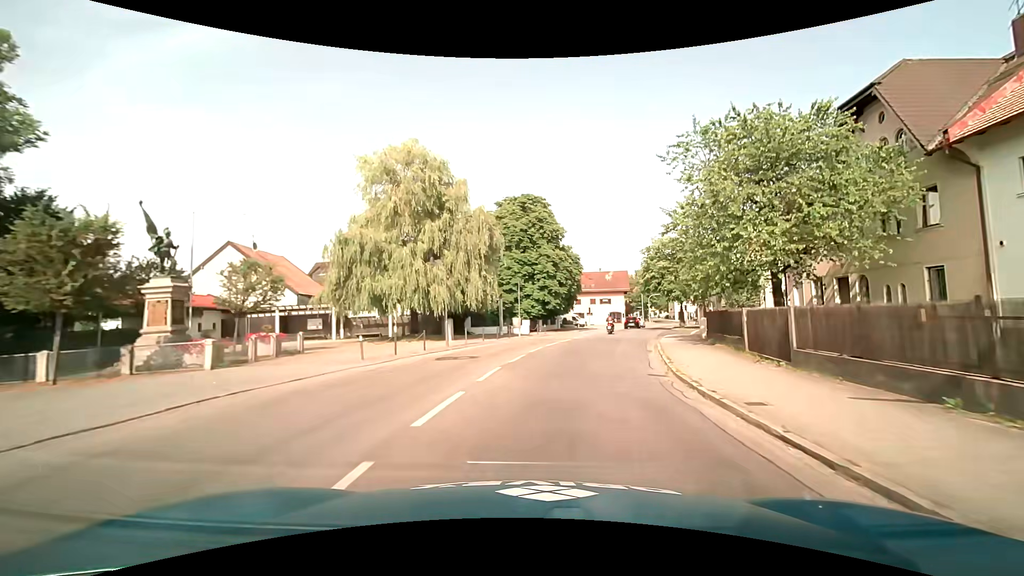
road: tertiary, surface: asphalt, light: Day
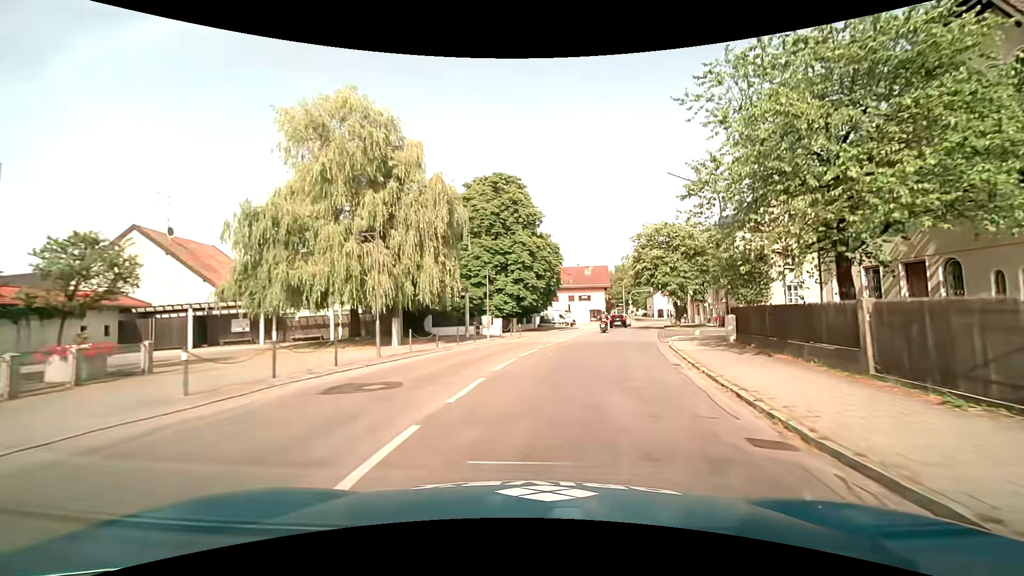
(+0.2, +7.5) m; +3°
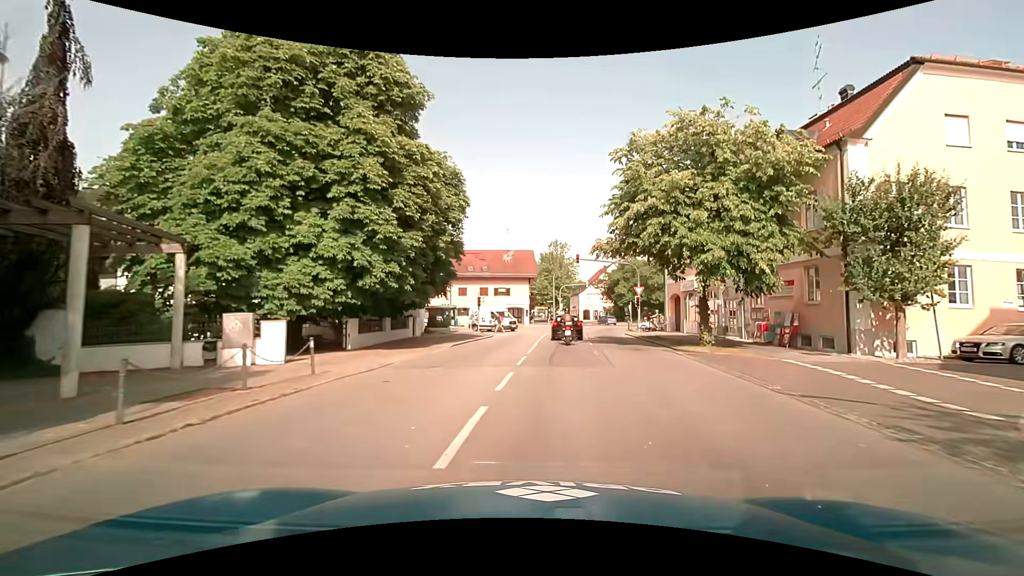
(+2.1, +25.0) m; +9°
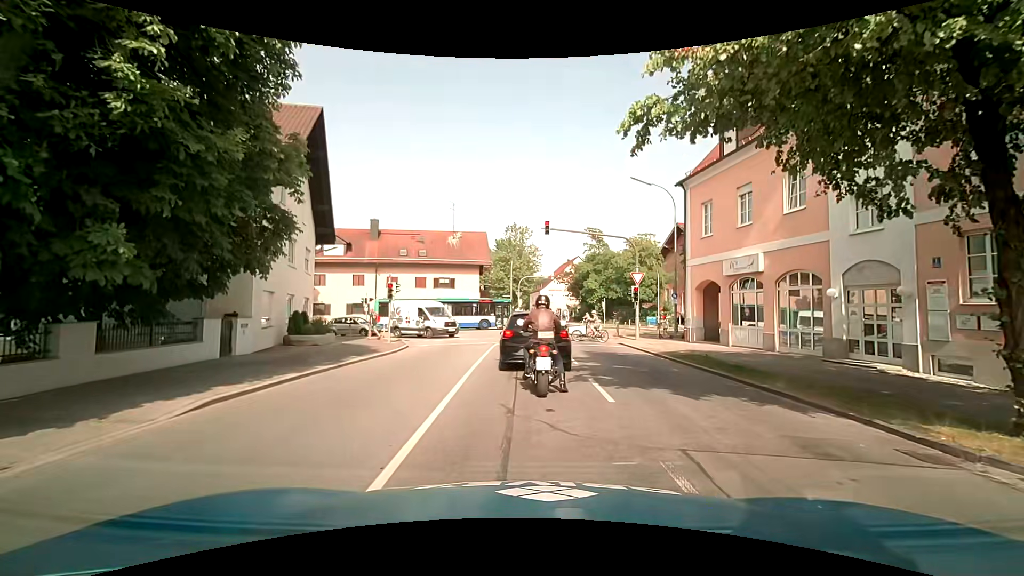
(+1.0, +14.8) m; +5°
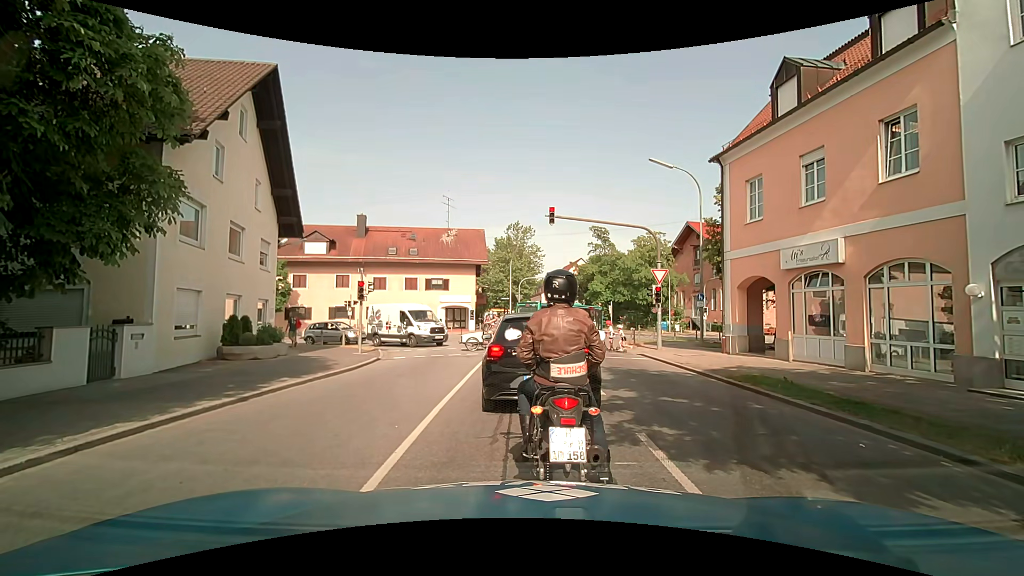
(0.0, +4.4) m; -1°
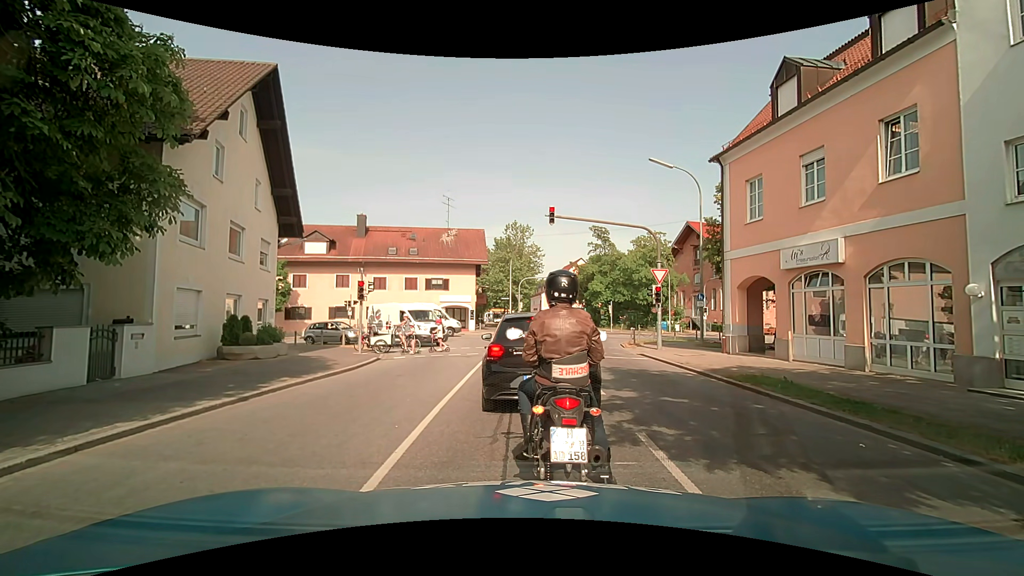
(0.0, +0.1) m; 0°
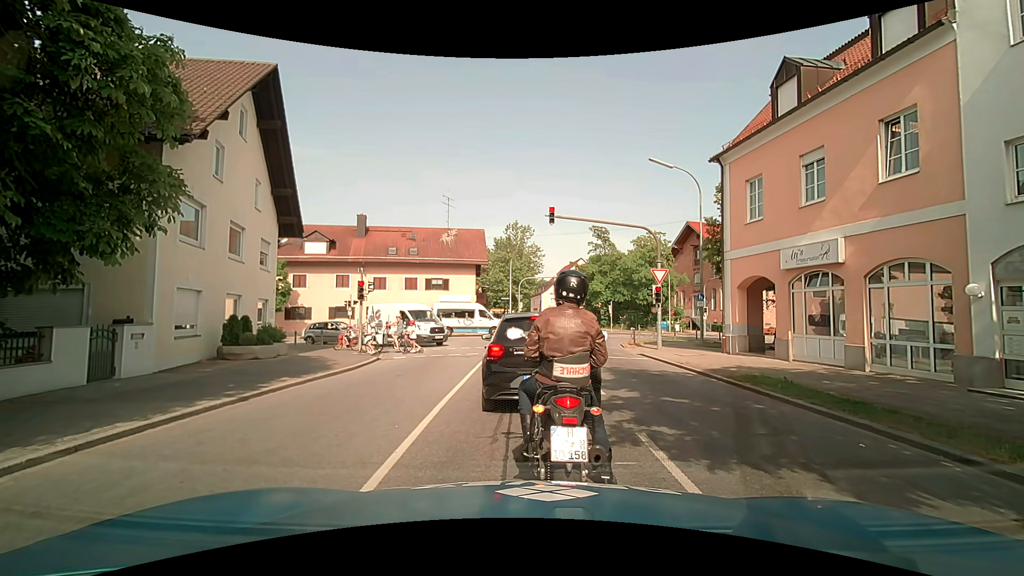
(0.0, 0.0) m; 0°
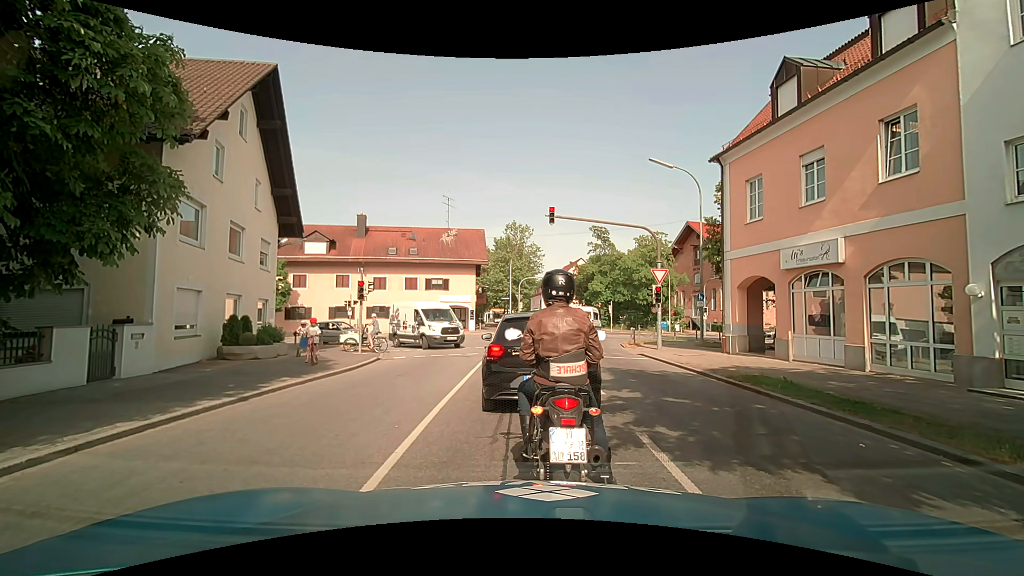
(0.0, 0.0) m; 0°
(0, +10) (0, +20) (+1, +30) (-1, +39) (-10, +42) (-20, +41) (-30, +39) (-40, +37) (-50, +35) (-59, +32) m
